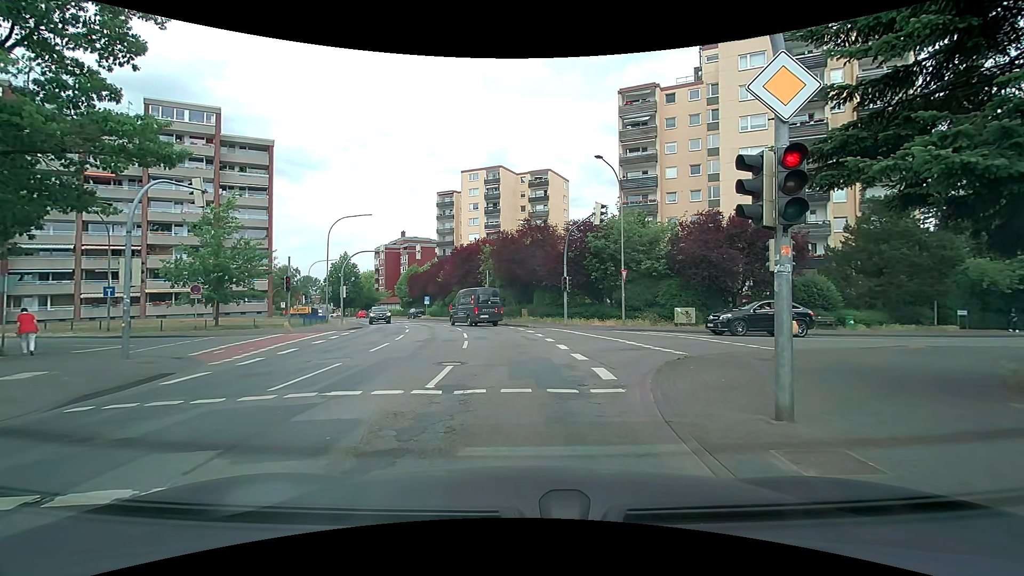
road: secondary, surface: asphalt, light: Day
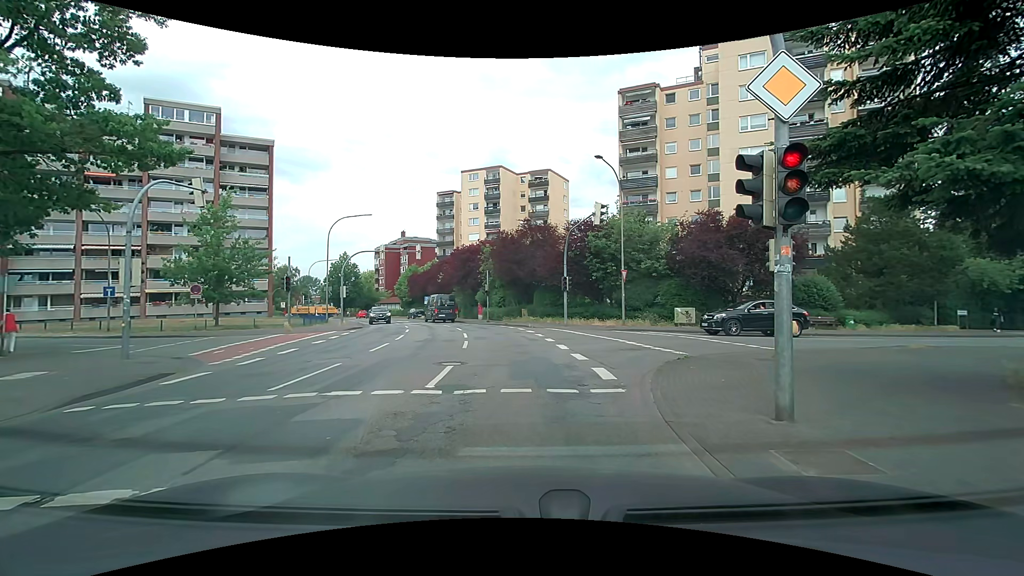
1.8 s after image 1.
(0.0, 0.0) m; 0°
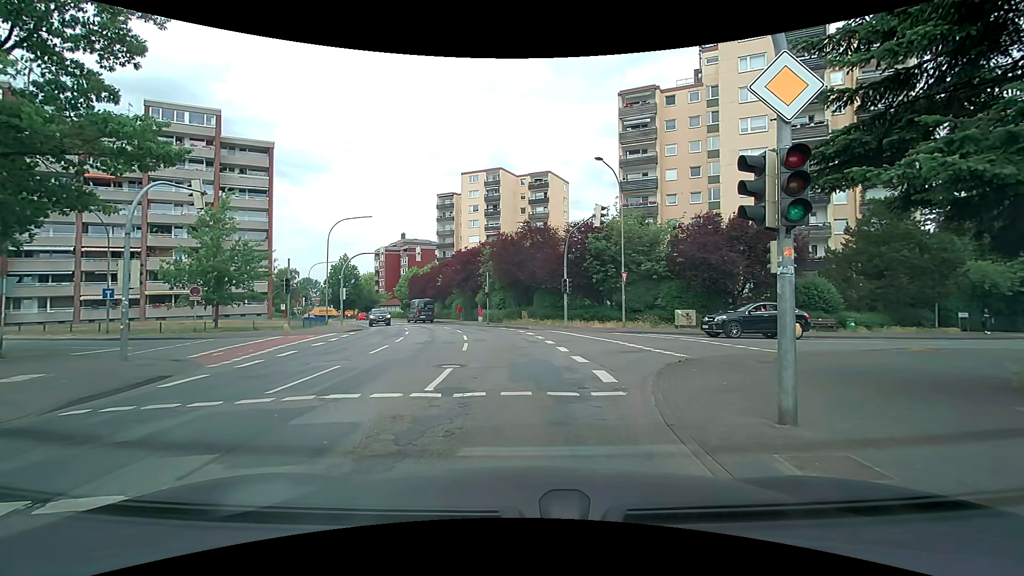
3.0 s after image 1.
(0.0, 0.0) m; 0°
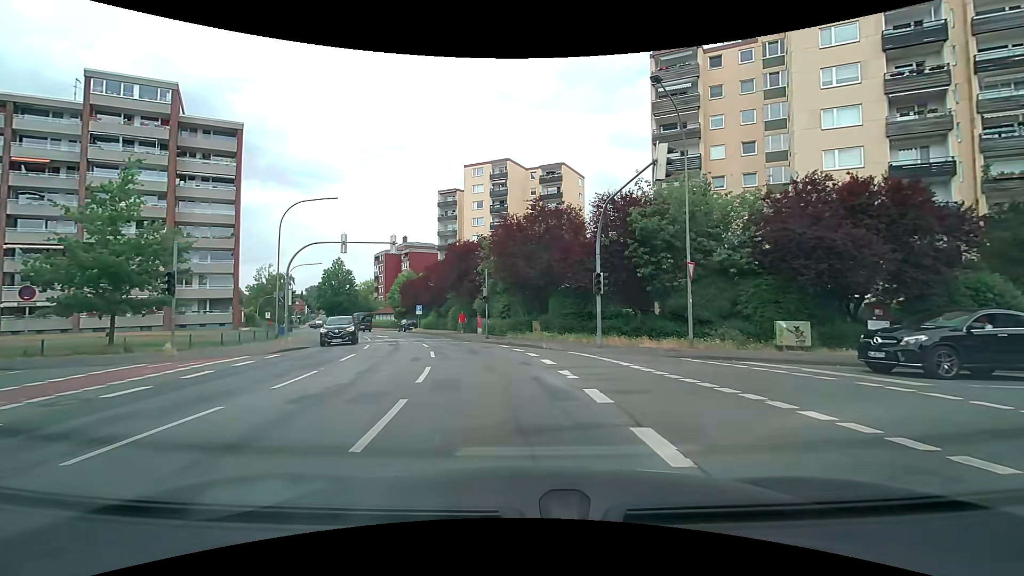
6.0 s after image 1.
(-0.1, +11.2) m; -1°
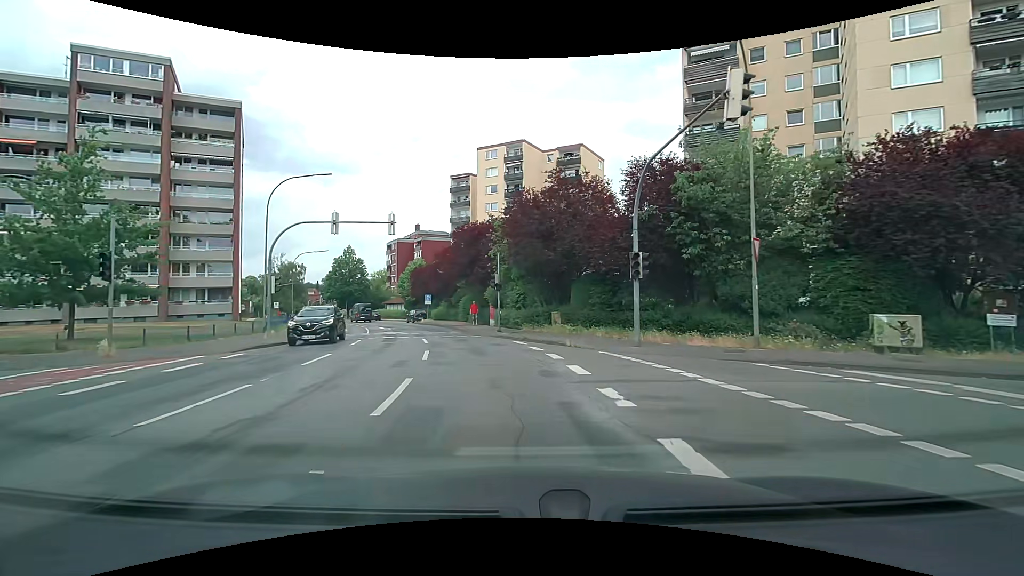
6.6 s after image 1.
(-0.1, +4.1) m; -2°
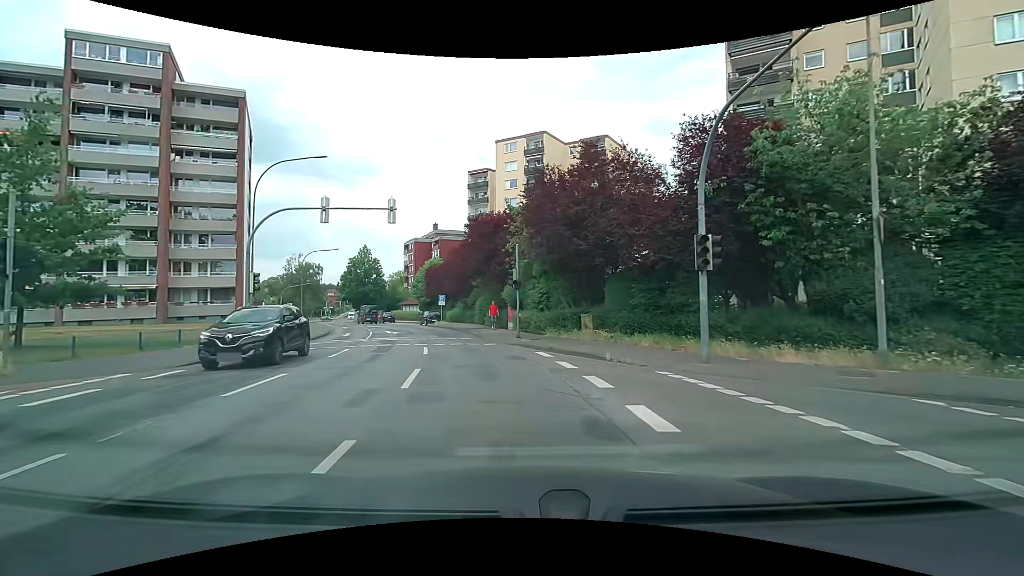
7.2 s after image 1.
(-0.1, +4.3) m; -2°
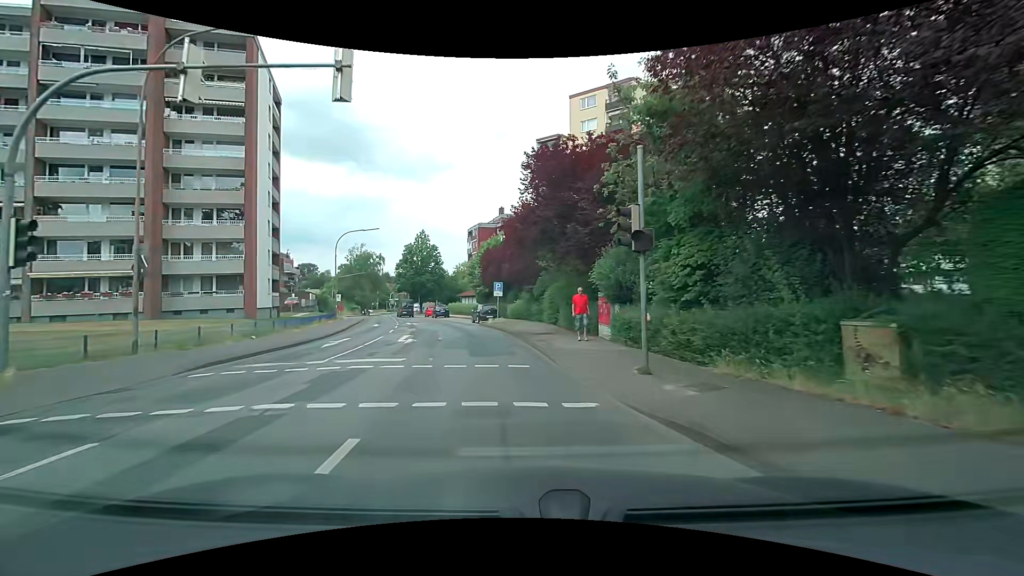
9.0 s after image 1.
(-1.0, +13.5) m; -9°
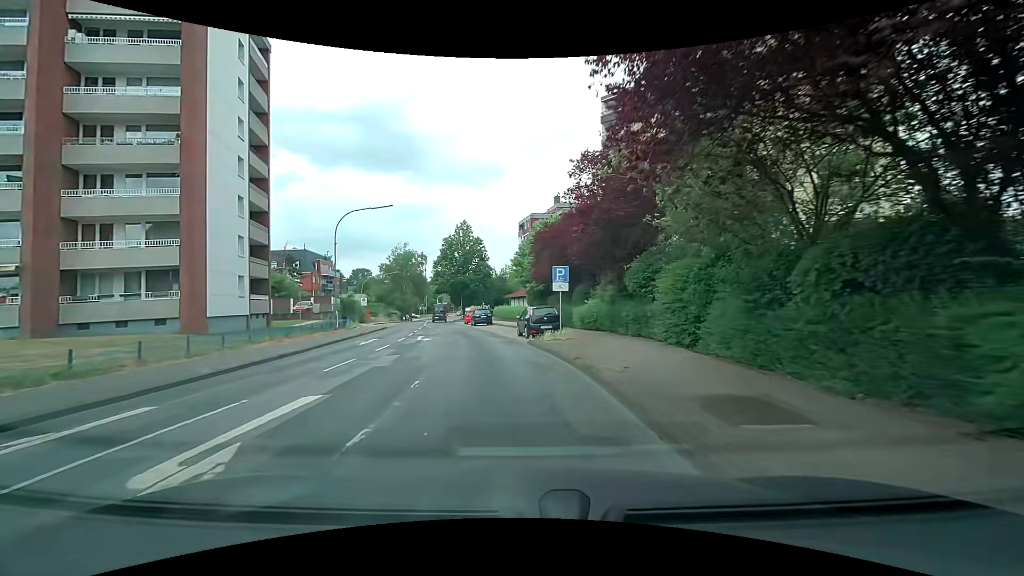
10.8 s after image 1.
(-0.9, +15.4) m; -7°
(0, +10) (-1, +20) (-3, +30) (-5, +40) (-7, +49) (-9, +59) (-11, +69) (-13, +79) (-13, +89) (-14, +99) m
